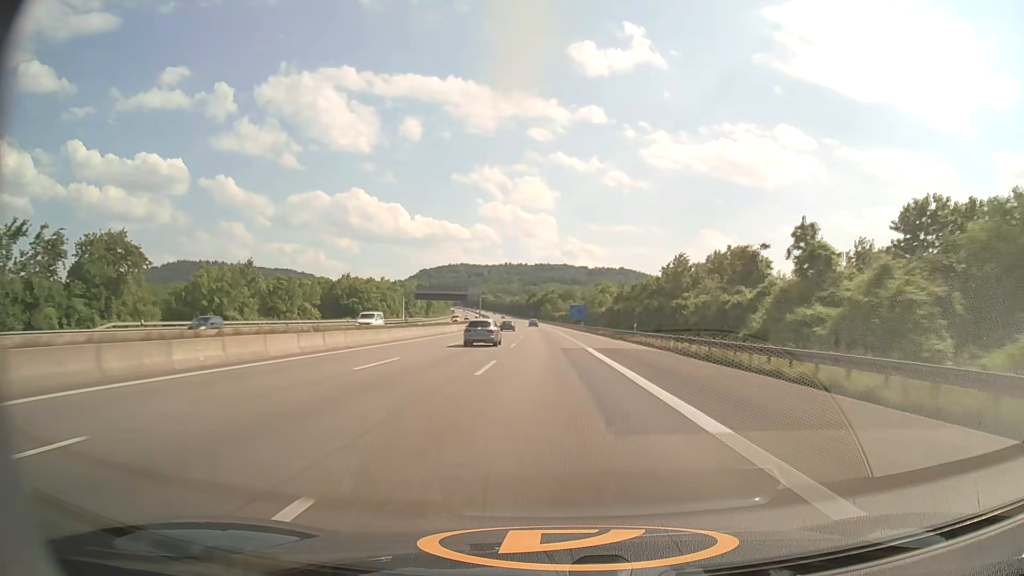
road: motorway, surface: asphalt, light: Day
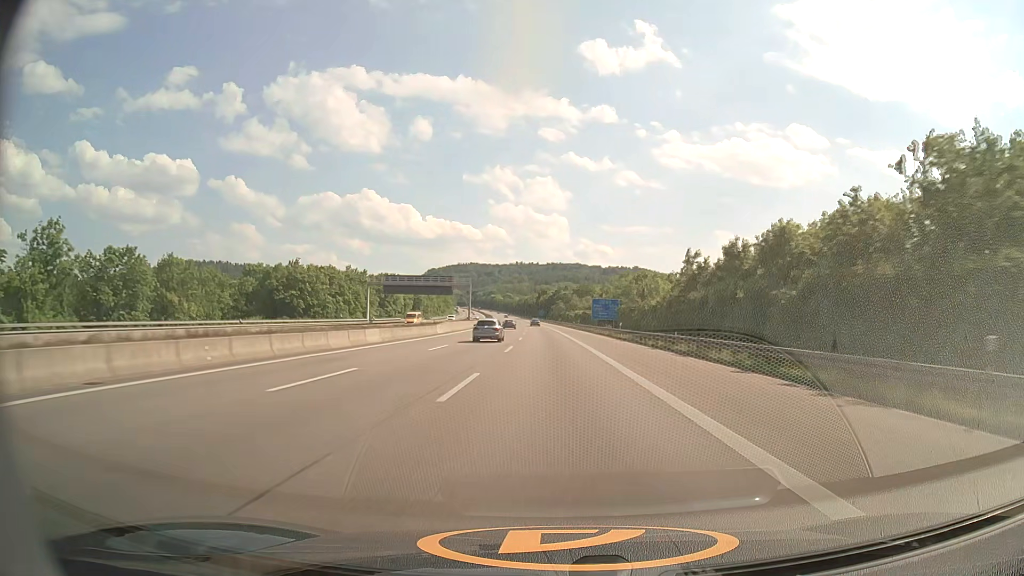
(-0.4, +41.7) m; -1°
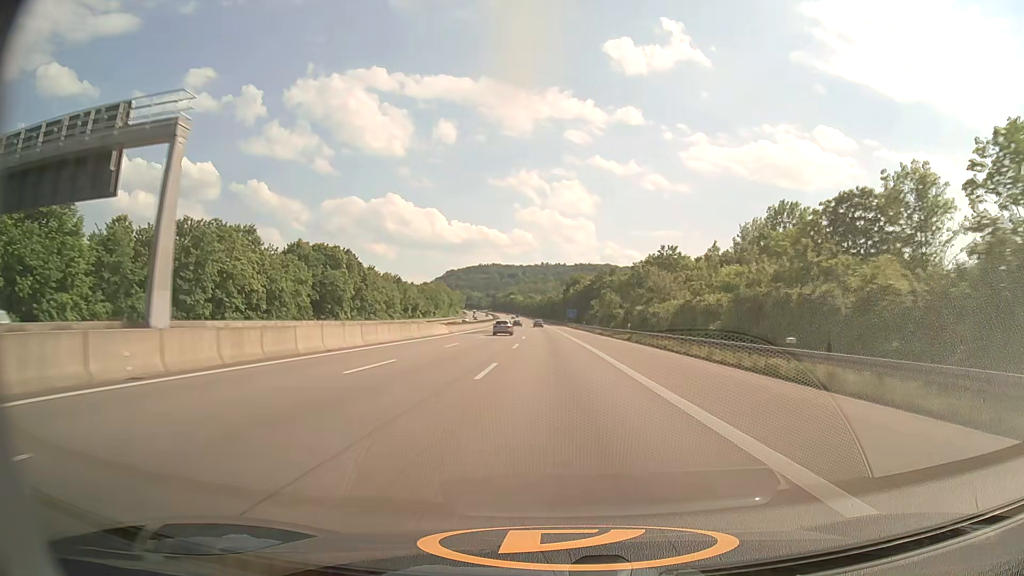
(-2.6, +103.1) m; -3°
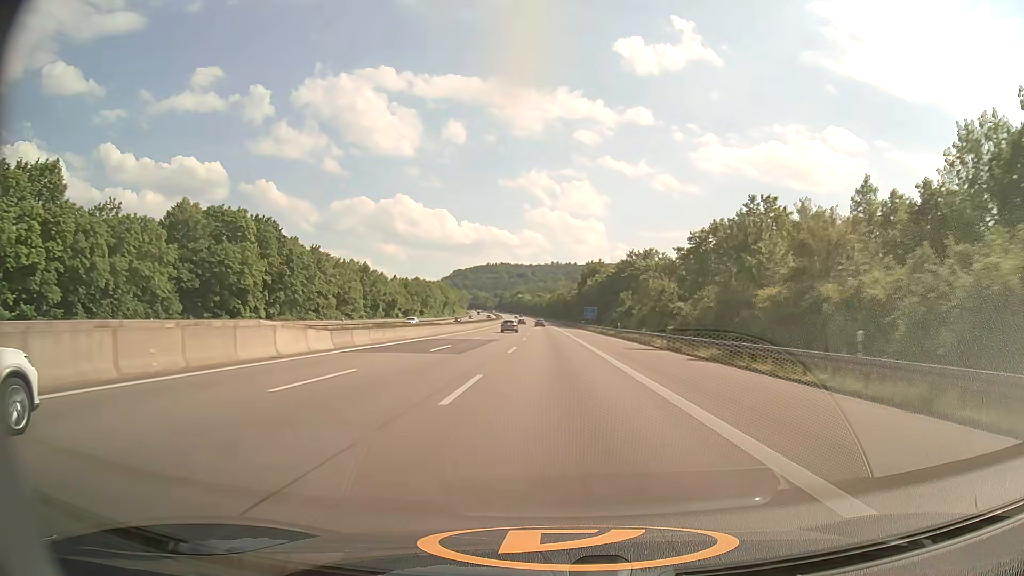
(-0.2, +41.1) m; -1°
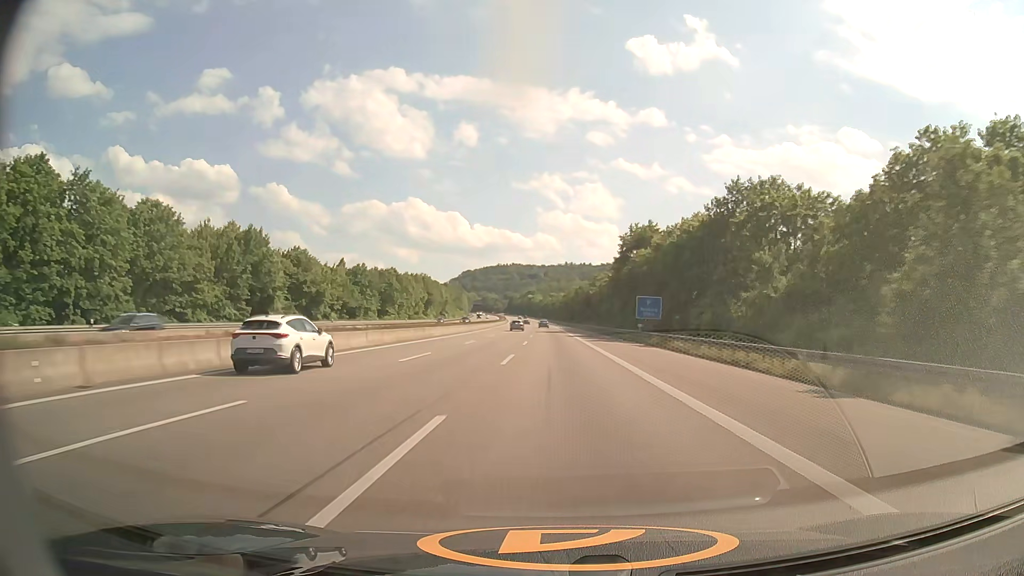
(-0.6, +61.4) m; -1°
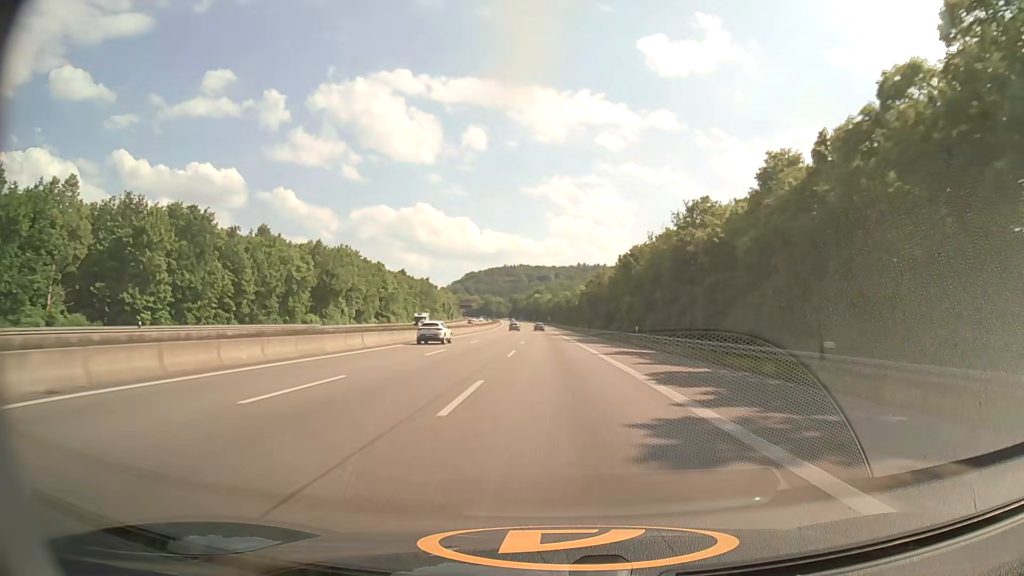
(-1.0, +101.7) m; -1°
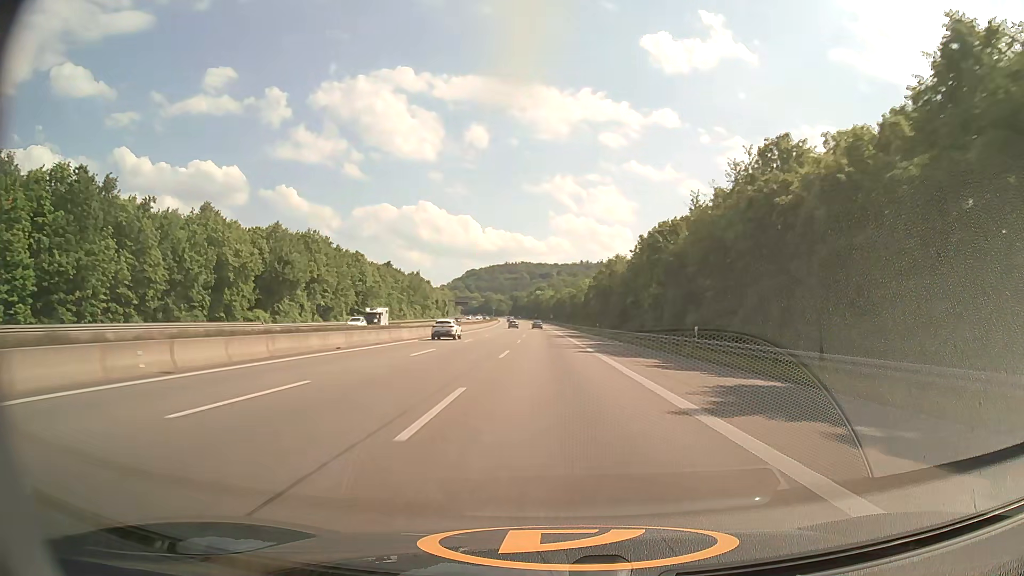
(0.0, +20.2) m; 0°
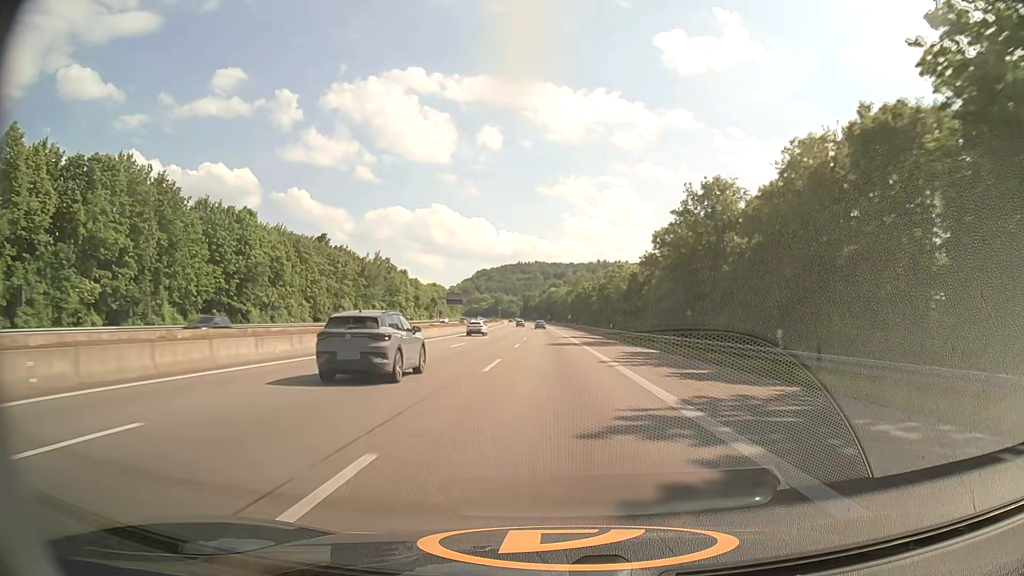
(-0.7, +60.8) m; -1°
(0, +10) (0, +20) (0, +30) (0, +40) (0, +50) (-1, +60) (-1, +70) (-1, +80) (-1, +90) (-1, +100) m
